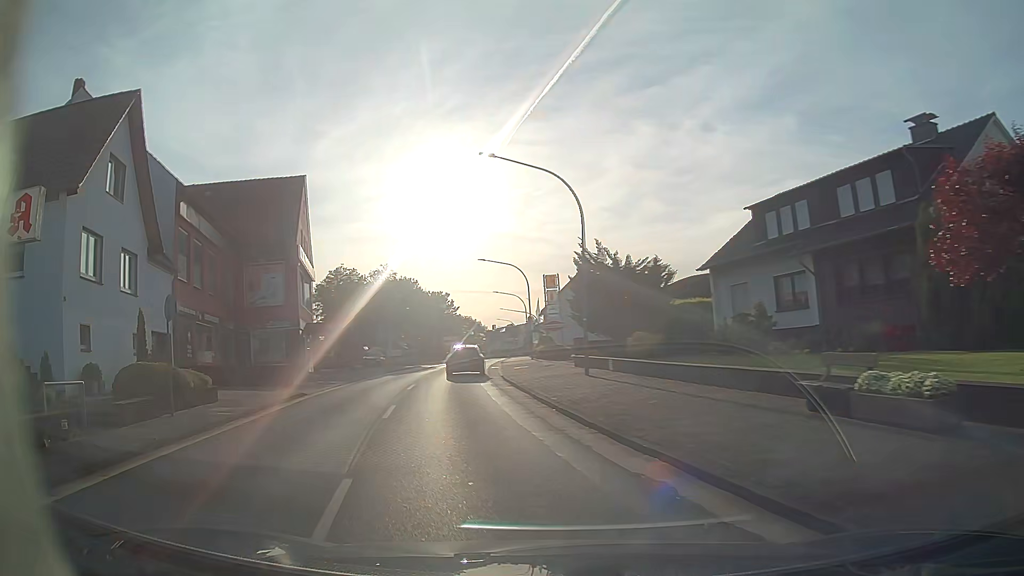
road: primary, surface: asphalt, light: Day
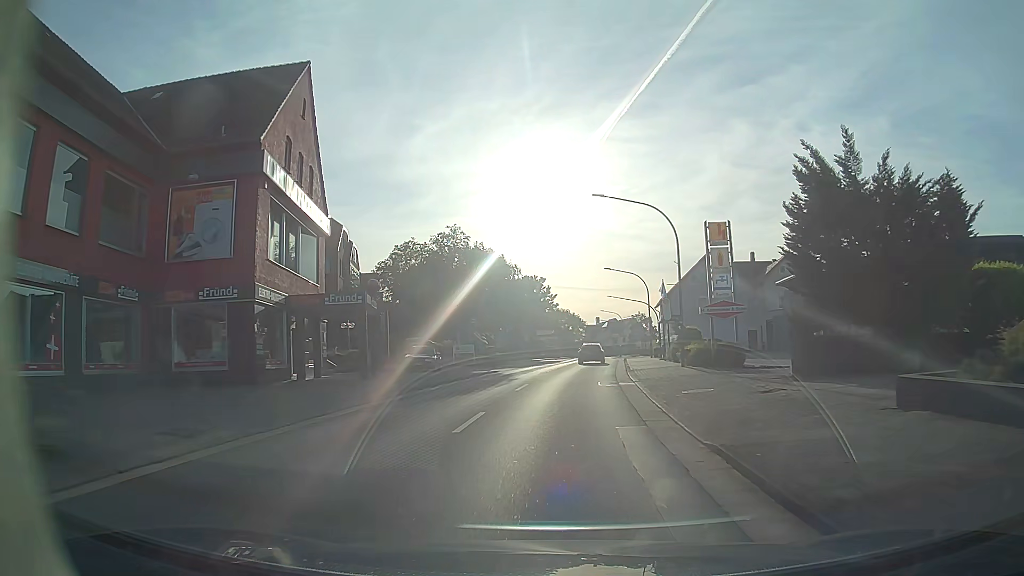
(-2.6, +21.5) m; -8°
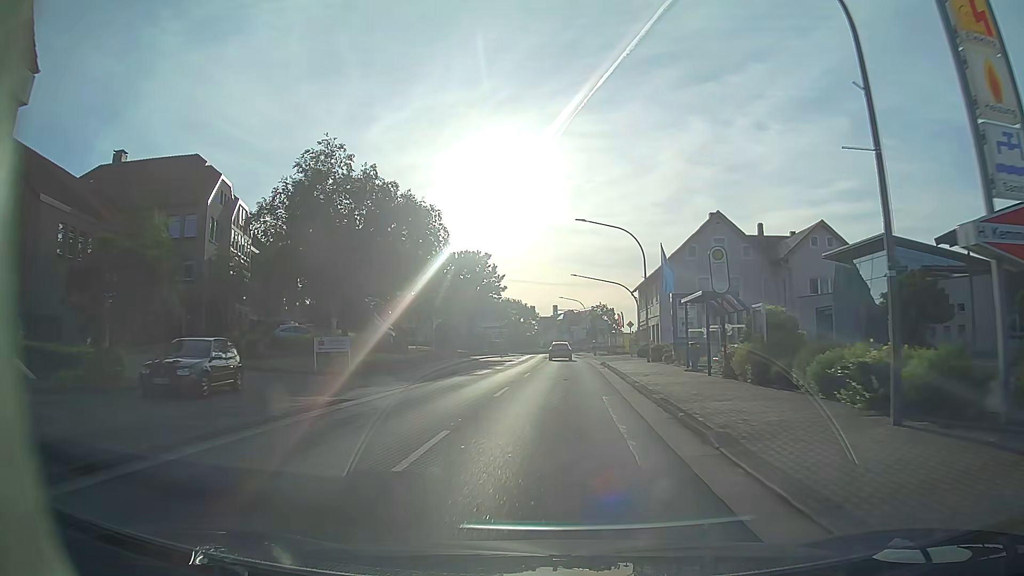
(+0.7, +21.7) m; +4°
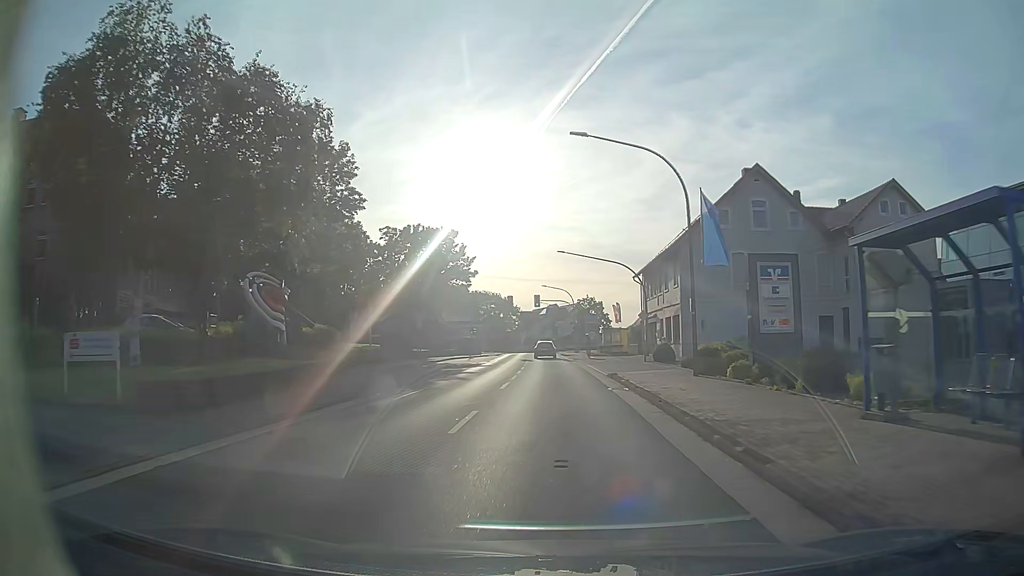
(+0.2, +15.5) m; +2°
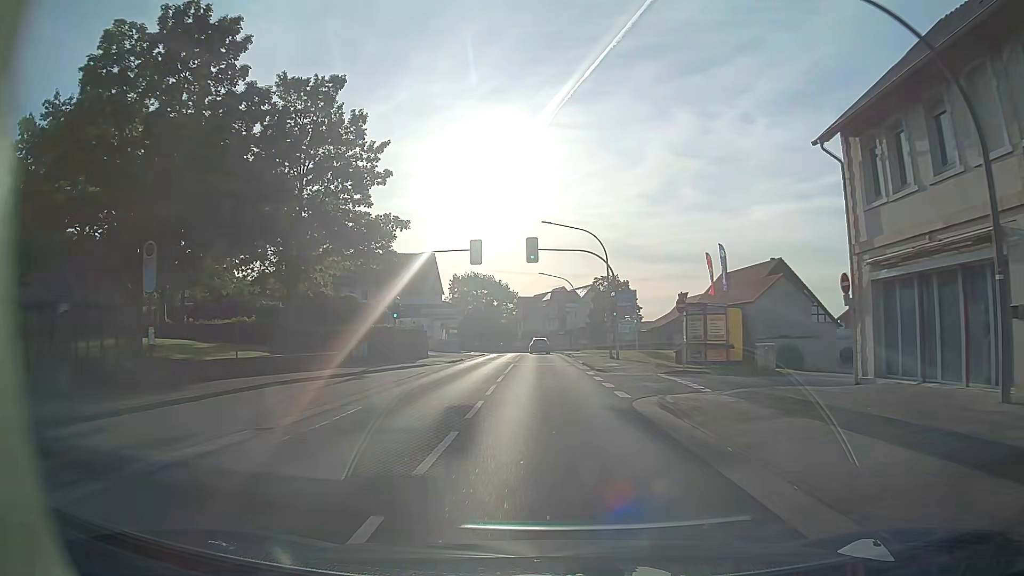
(-0.2, +39.7) m; -1°
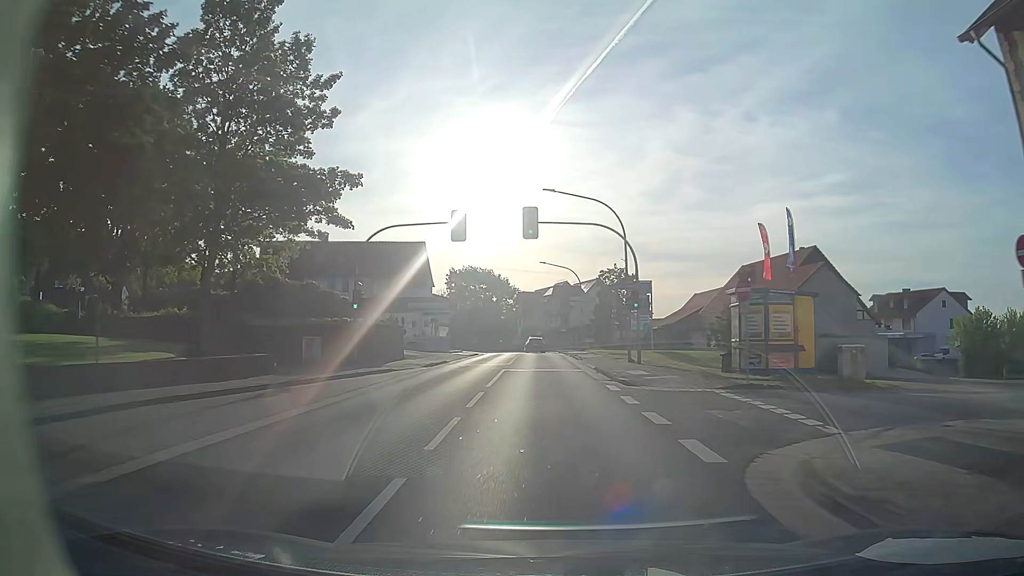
(0.0, +8.0) m; 0°
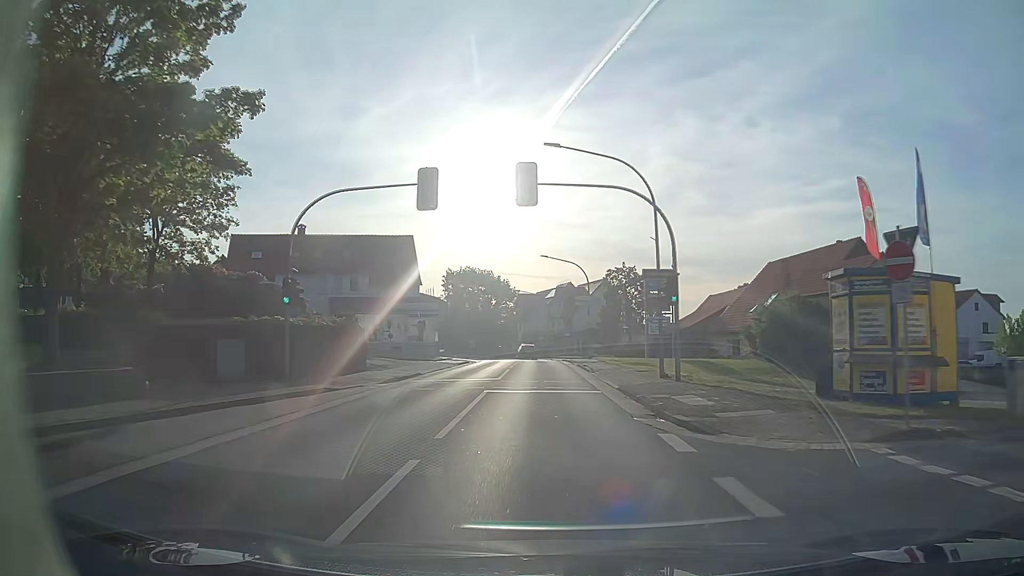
(0.0, +8.1) m; 0°
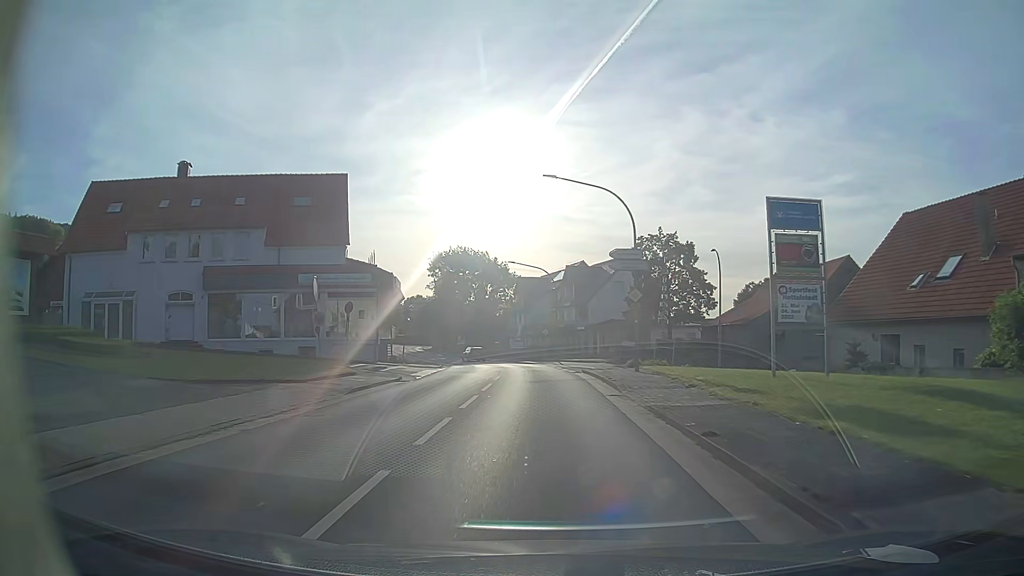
(-0.1, +24.6) m; 0°
(0, +10) (0, +20) (-1, +30) (-1, +40) (-3, +50) (-5, +60) (-8, +69) (-11, +79) (-14, +88) (-17, +98) m
